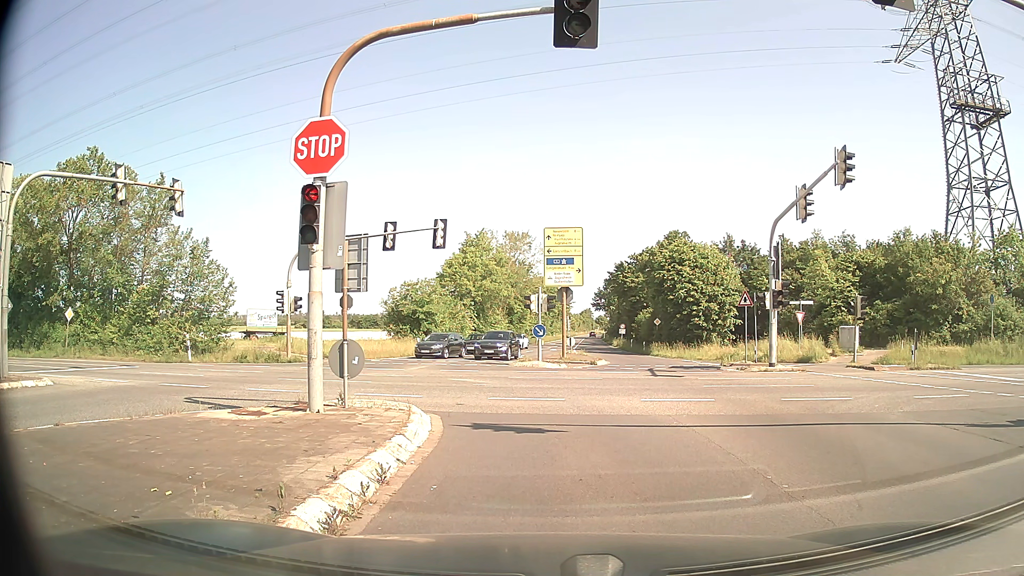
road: secondary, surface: asphalt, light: Day
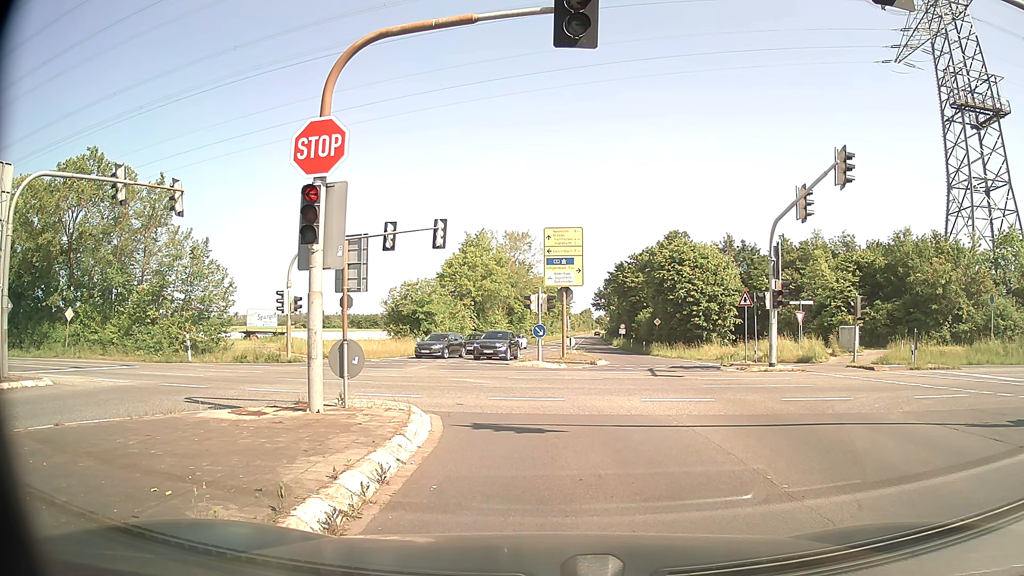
(0.0, 0.0) m; 0°
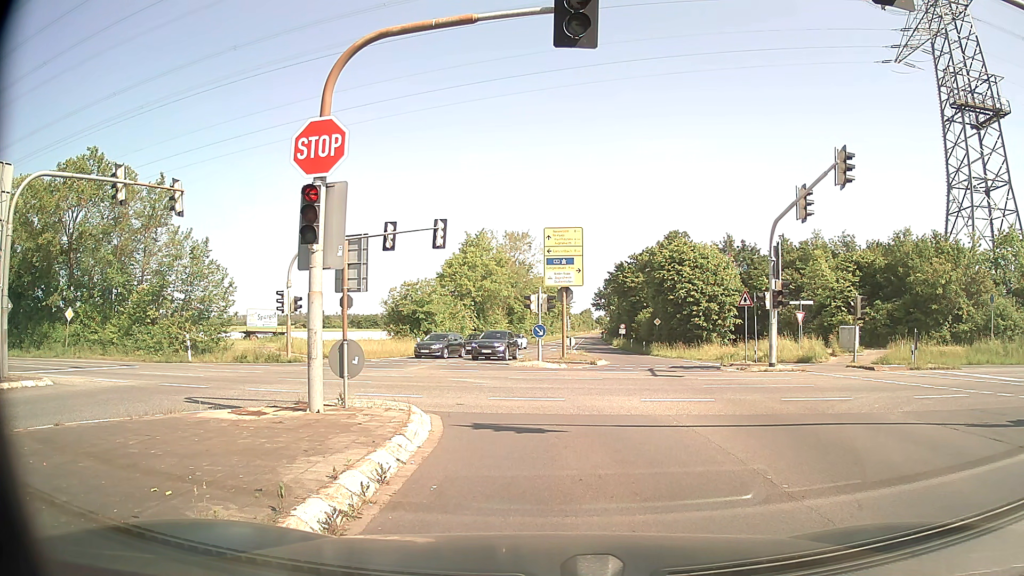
(0.0, 0.0) m; 0°
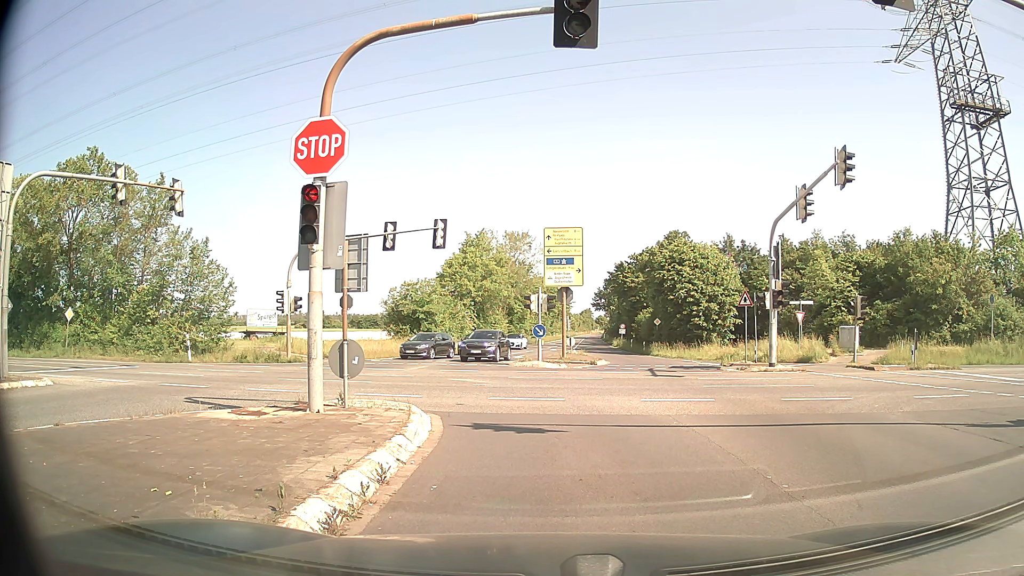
(0.0, 0.0) m; 0°
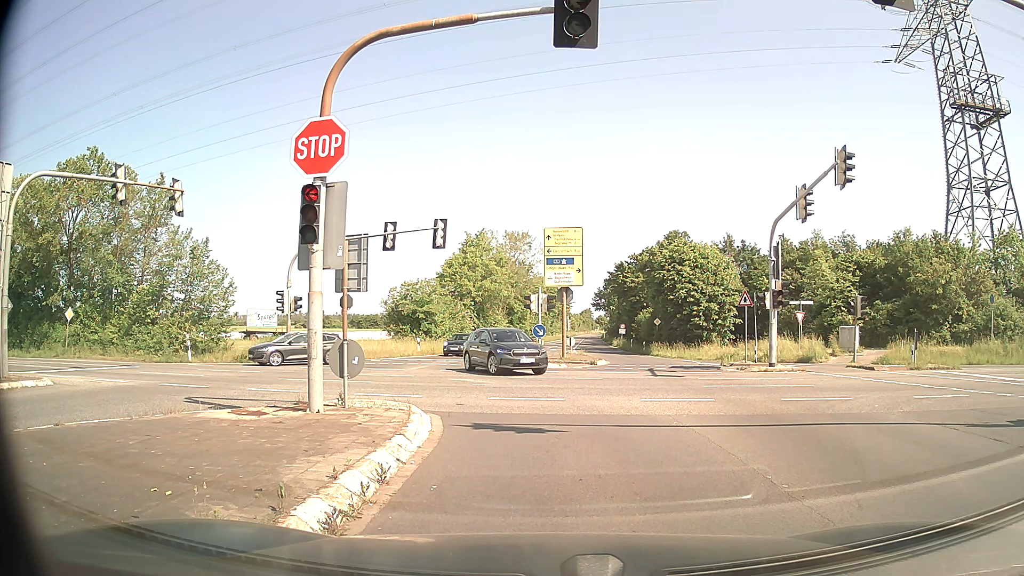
(0.0, 0.0) m; 0°
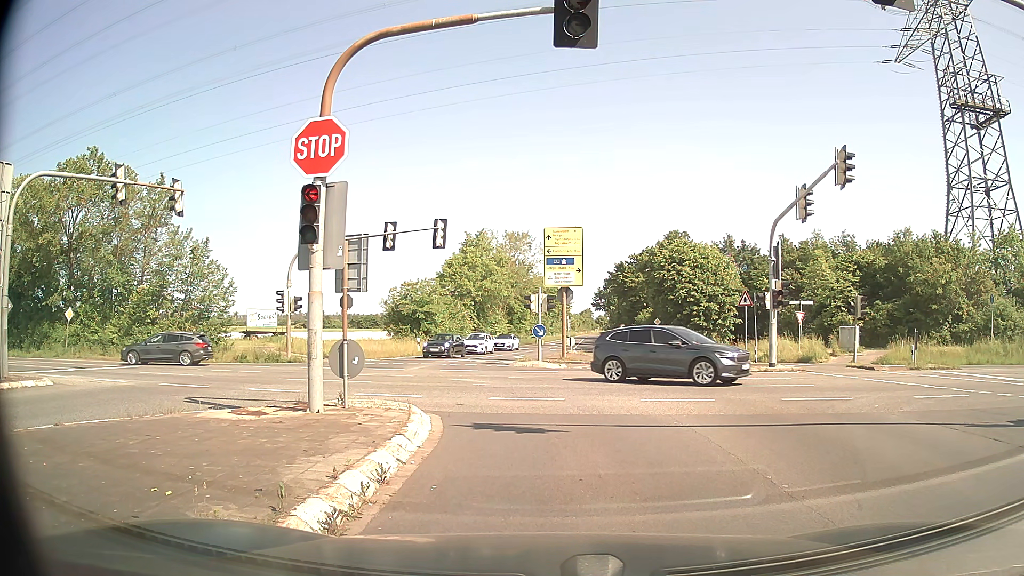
(0.0, 0.0) m; 0°
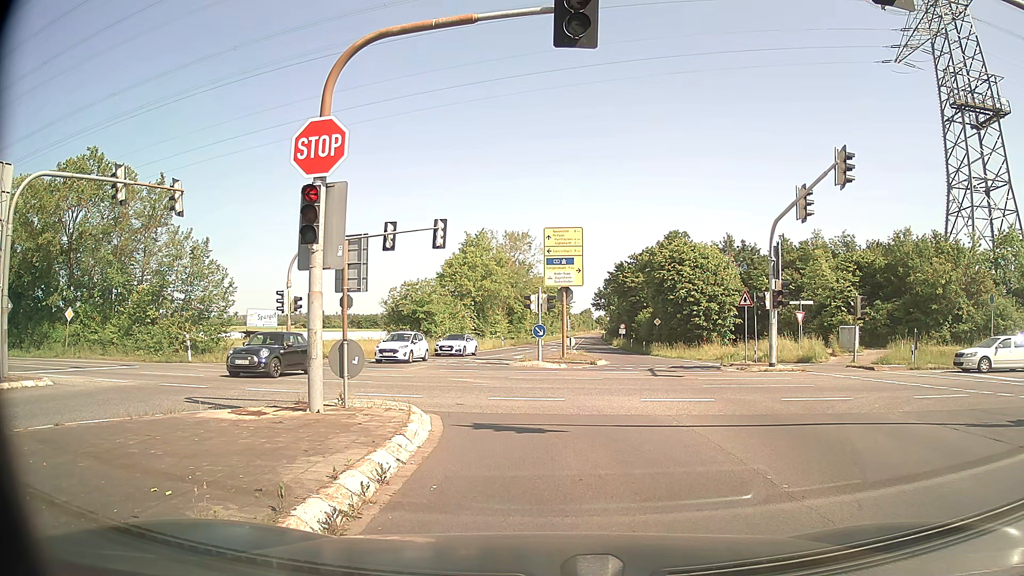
(0.0, 0.0) m; 0°
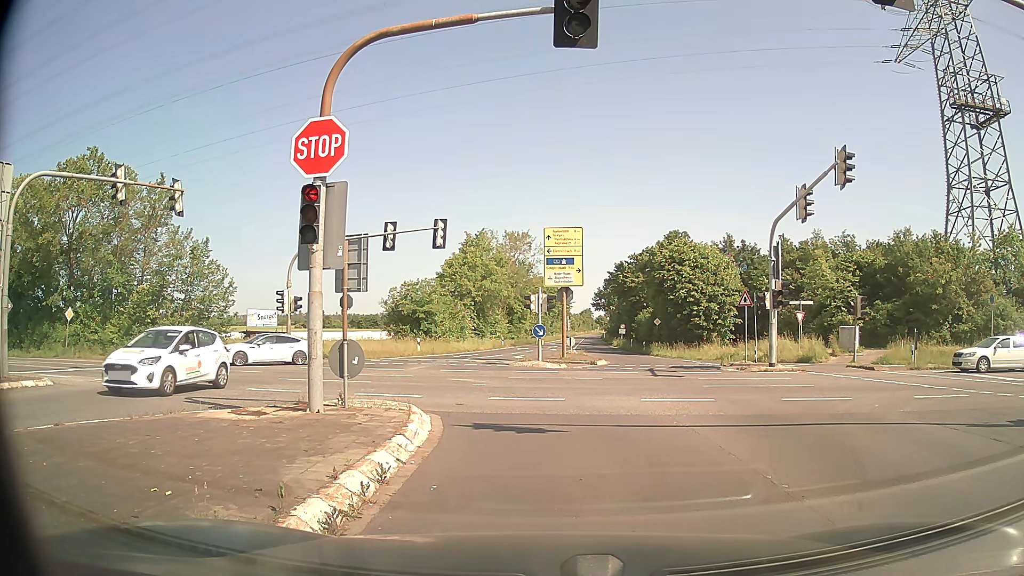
(0.0, 0.0) m; 0°
(0, +10) (-4, +19) (-11, +25) (-21, +28) (-31, +30) (-41, +31) (-51, +32) (-61, +33) (-71, +34) (-81, +35) m
